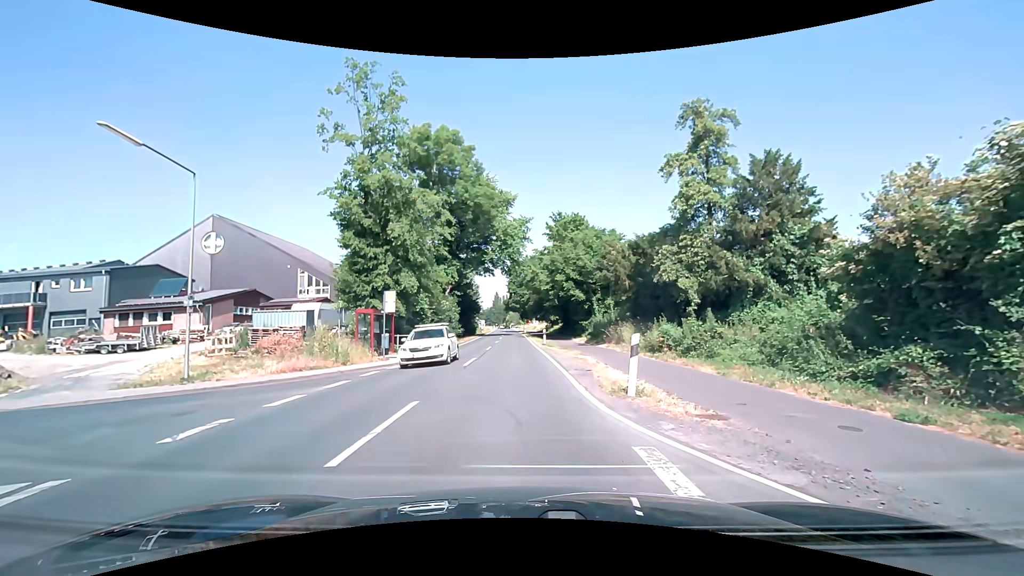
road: secondary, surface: asphalt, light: Day
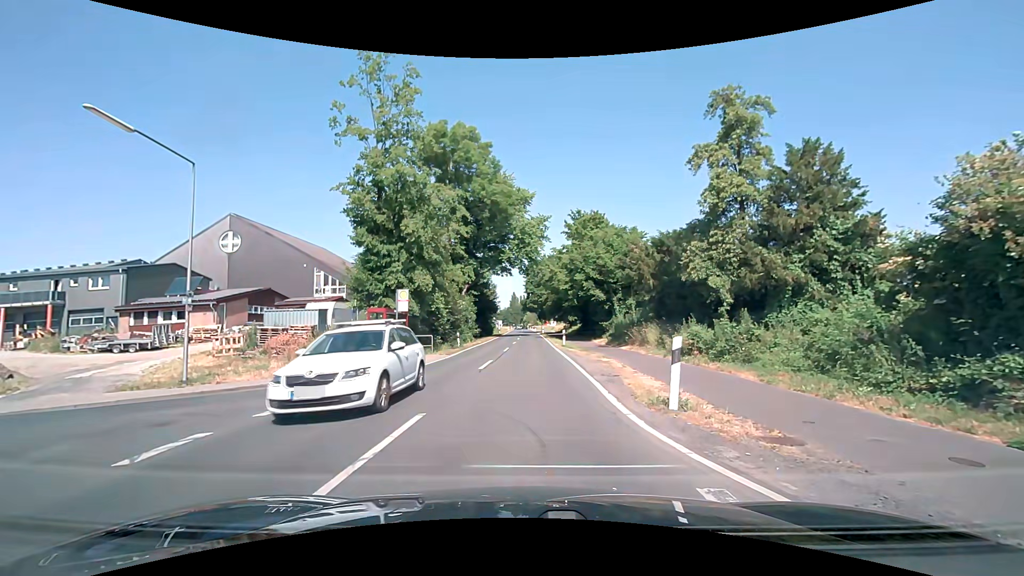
(0.0, +1.3) m; -3°
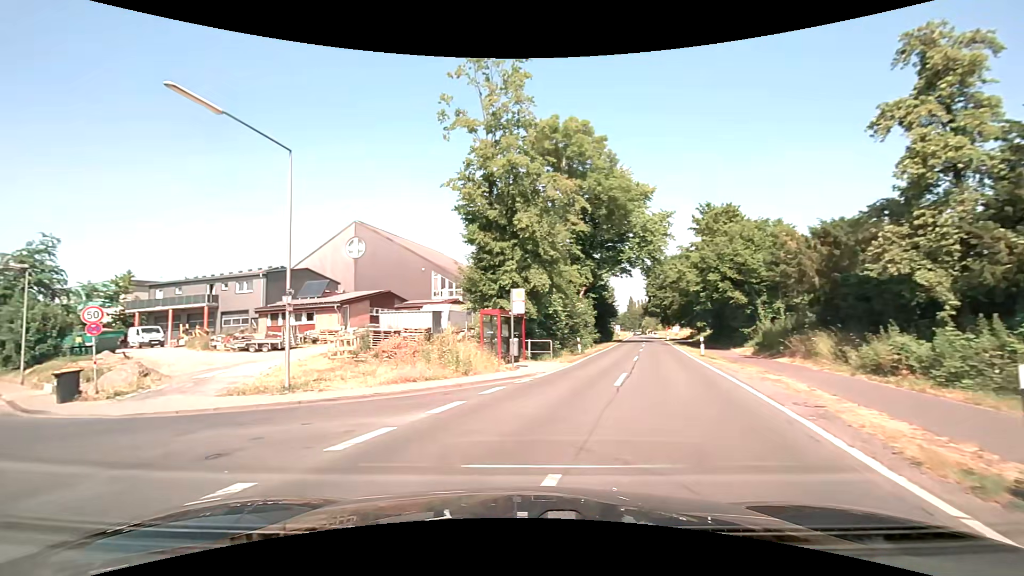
(-0.2, +3.2) m; -12°
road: unclassified
